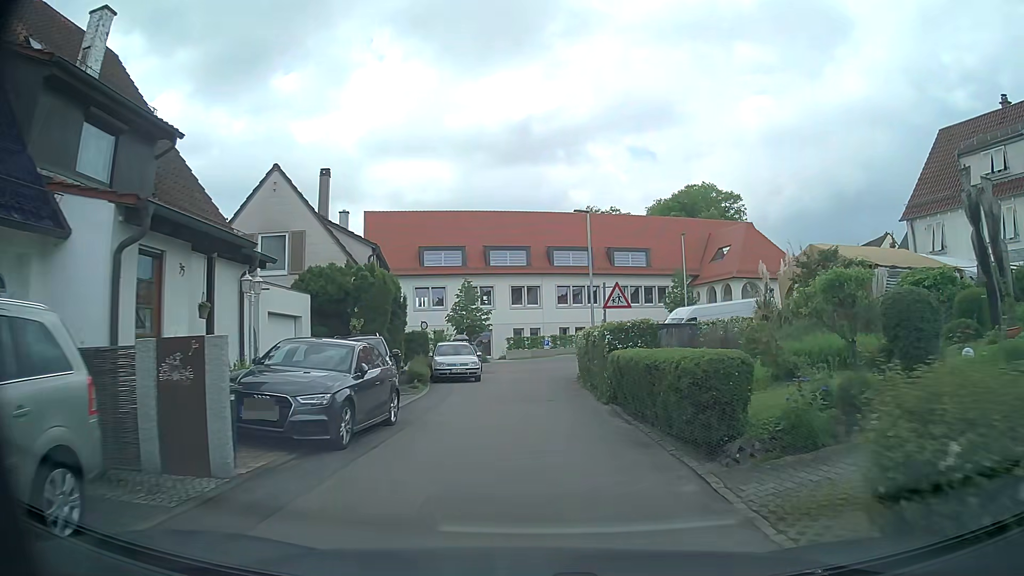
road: residential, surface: asphalt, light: Day
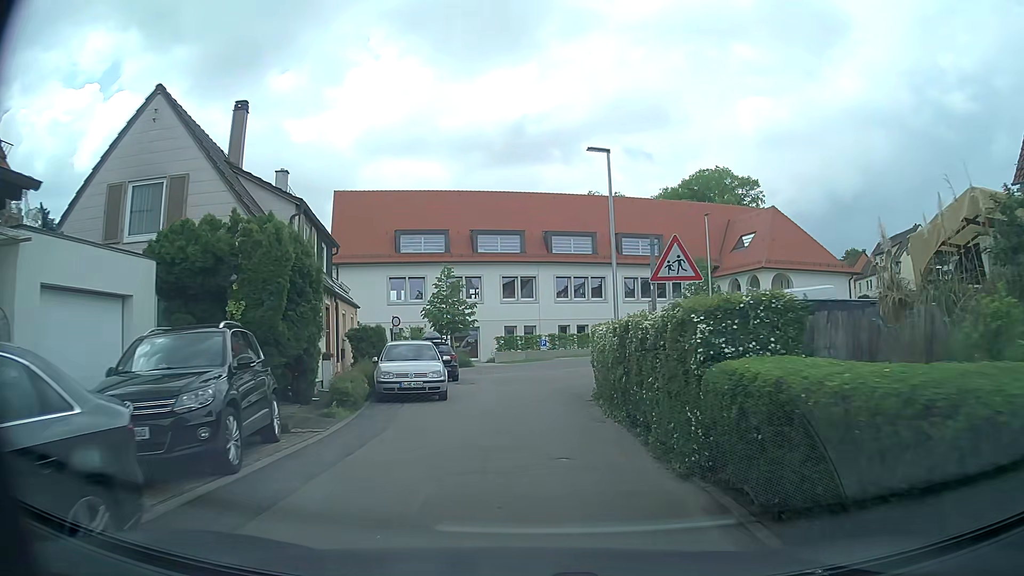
(0.0, +8.2) m; 0°
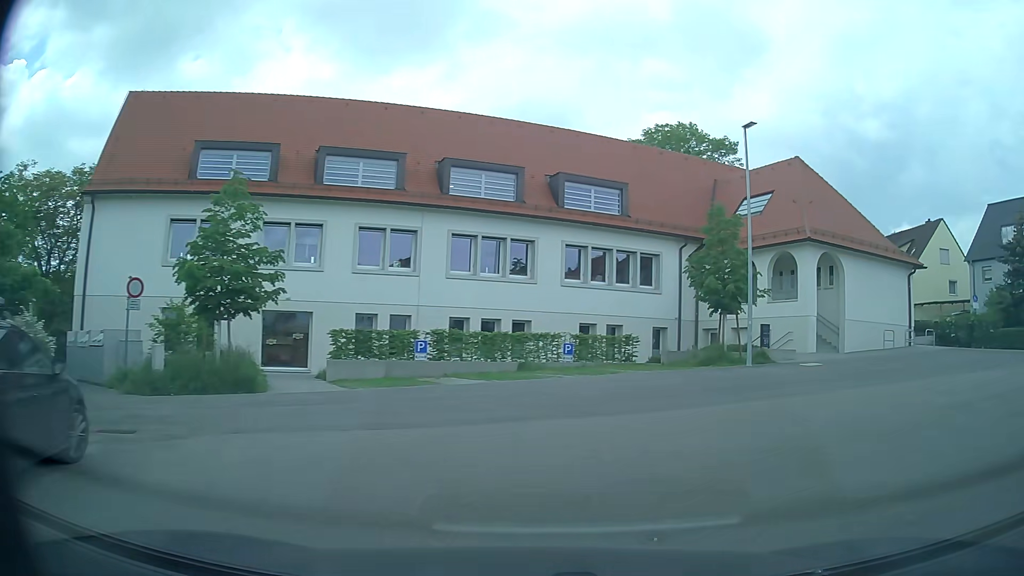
(+0.2, +20.3) m; +8°
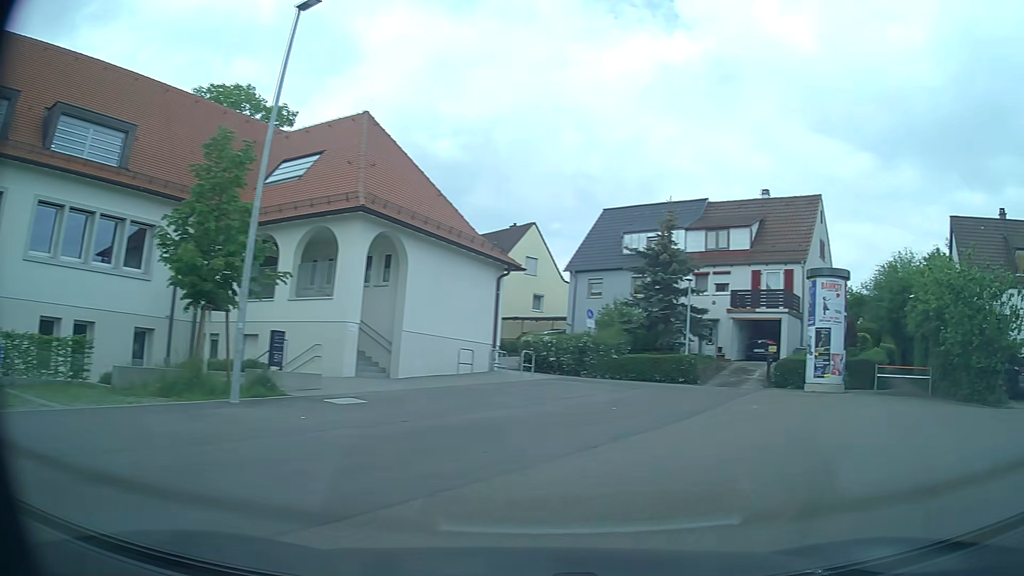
(+2.8, +8.9) m; +39°
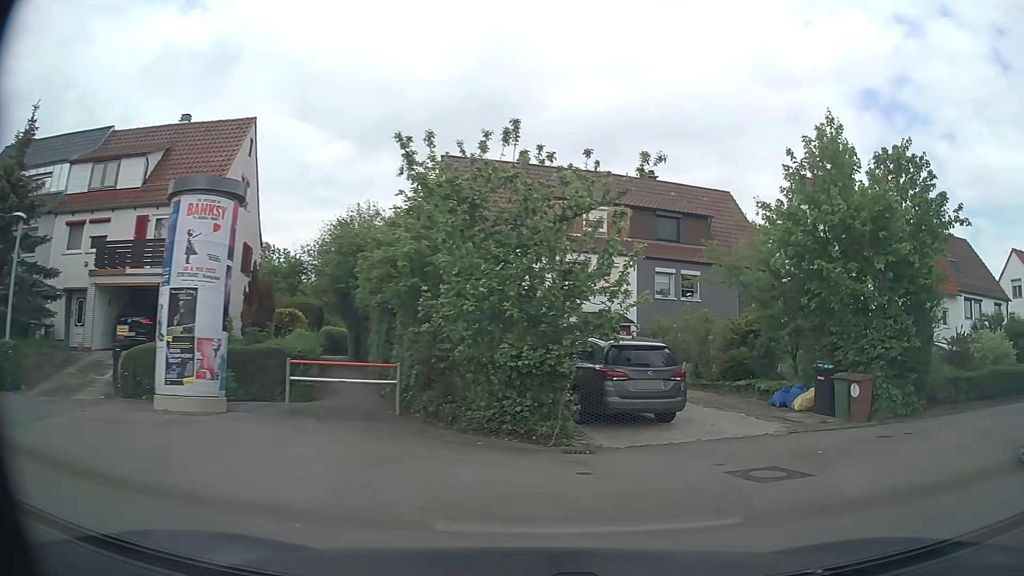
(+5.2, +9.8) m; +47°
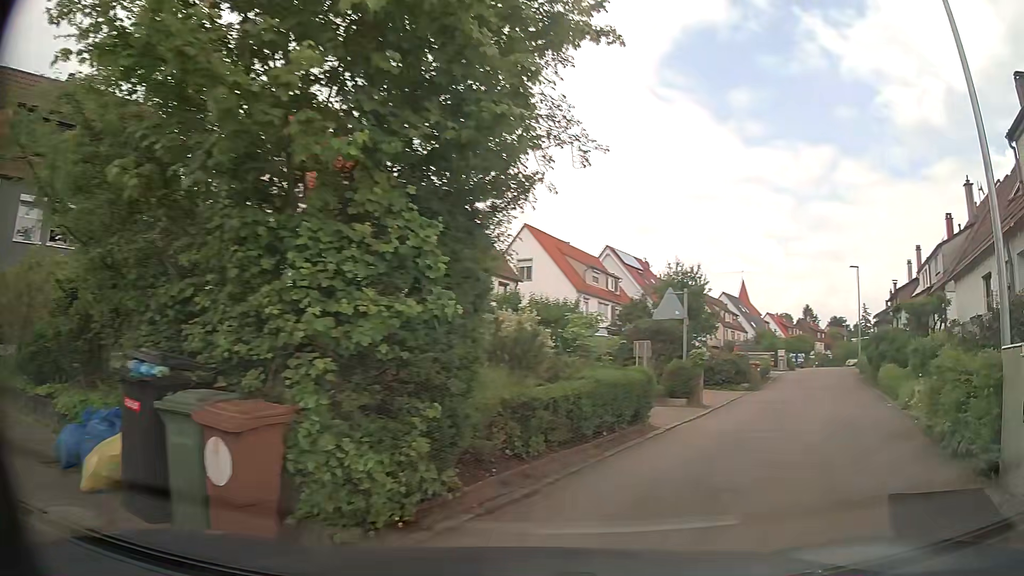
(+3.6, +9.0) m; +47°
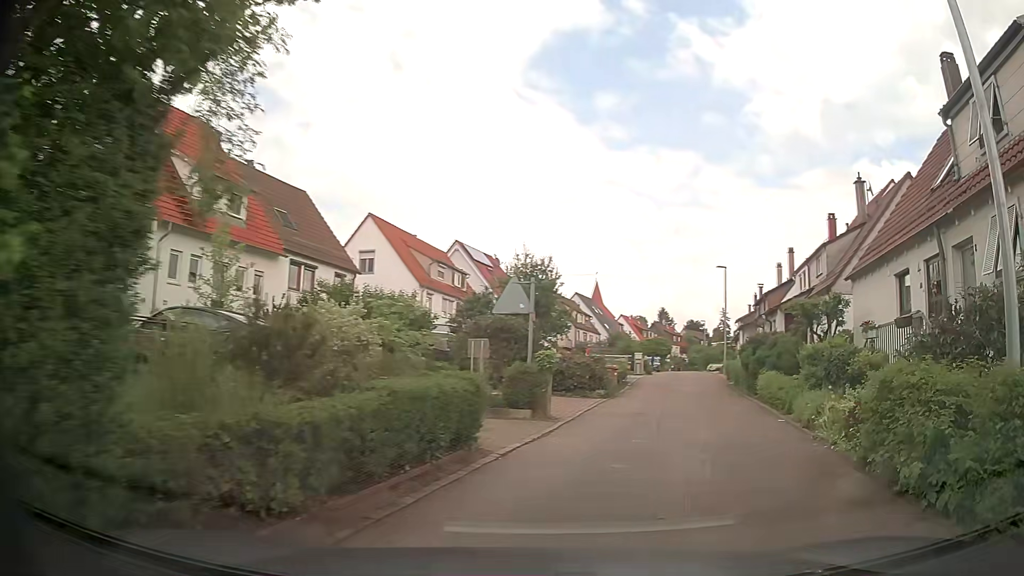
(+0.3, +2.7) m; +11°
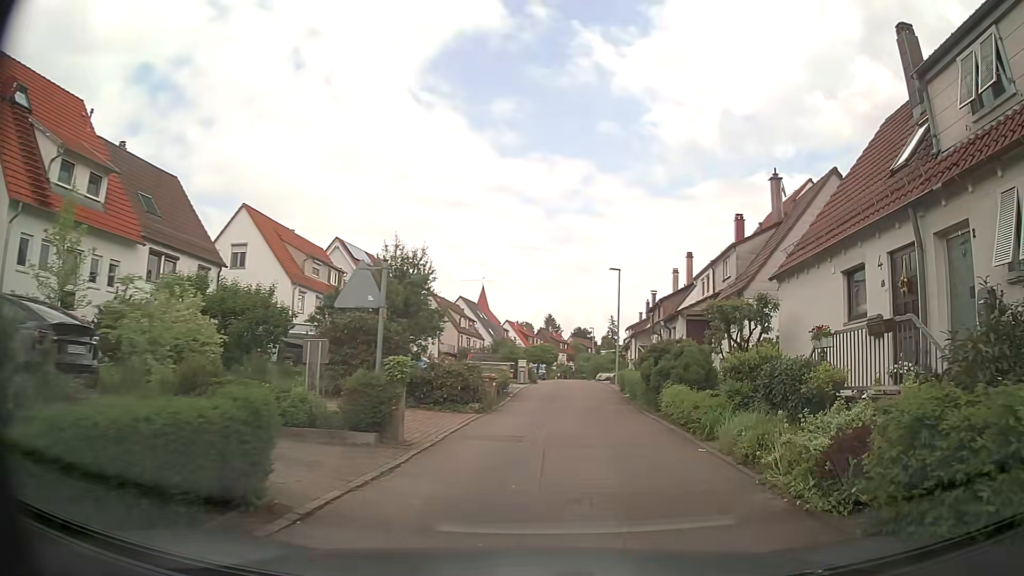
(+0.3, +2.9) m; +9°
(+1, +10) (+2, +20) (+3, +30) (+4, +40) (+5, +50) (+6, +60) (+7, +70) (+8, +80) (+9, +89) (+11, +99) m
